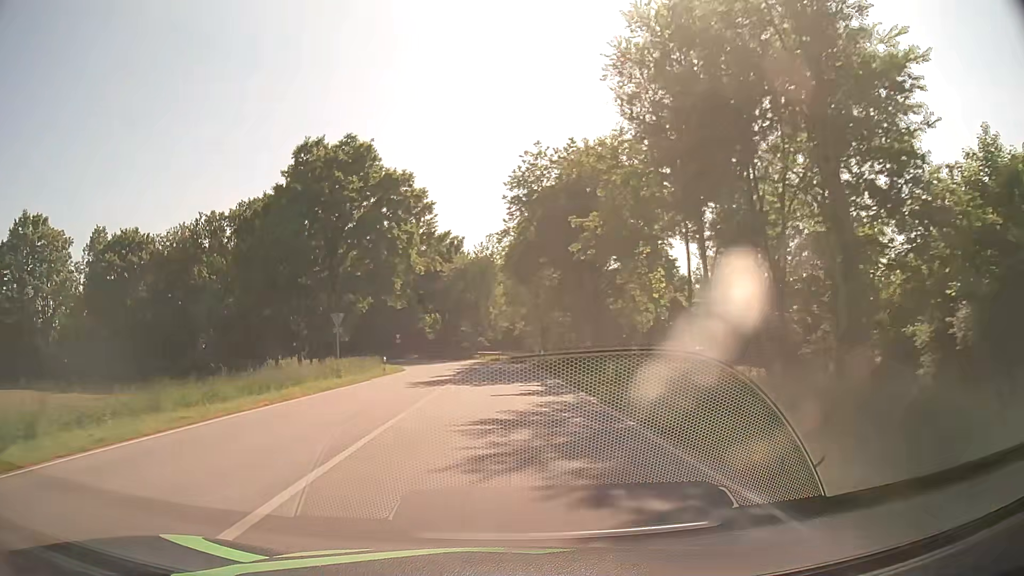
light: Day
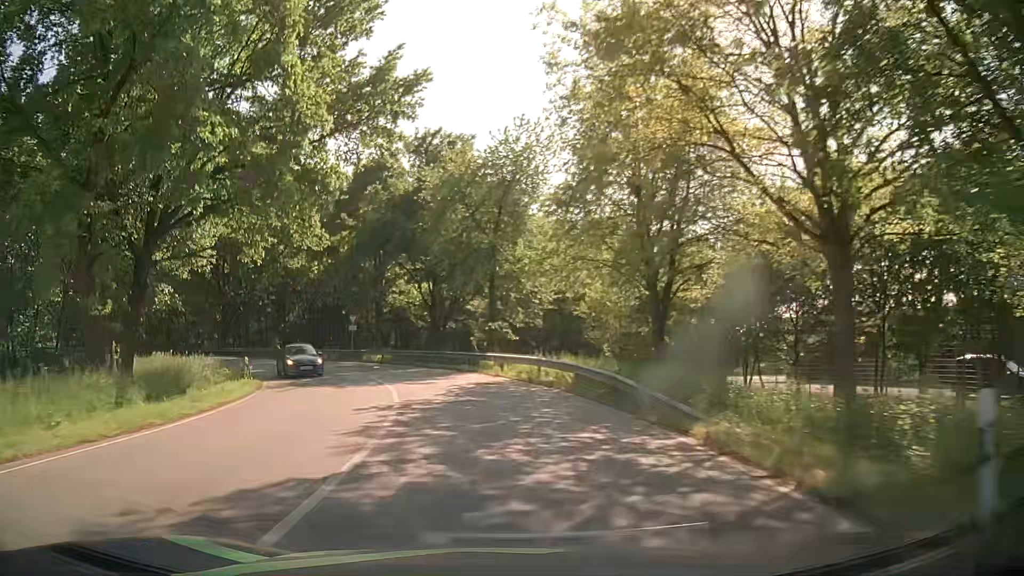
(-0.6, +39.5) m; -3°
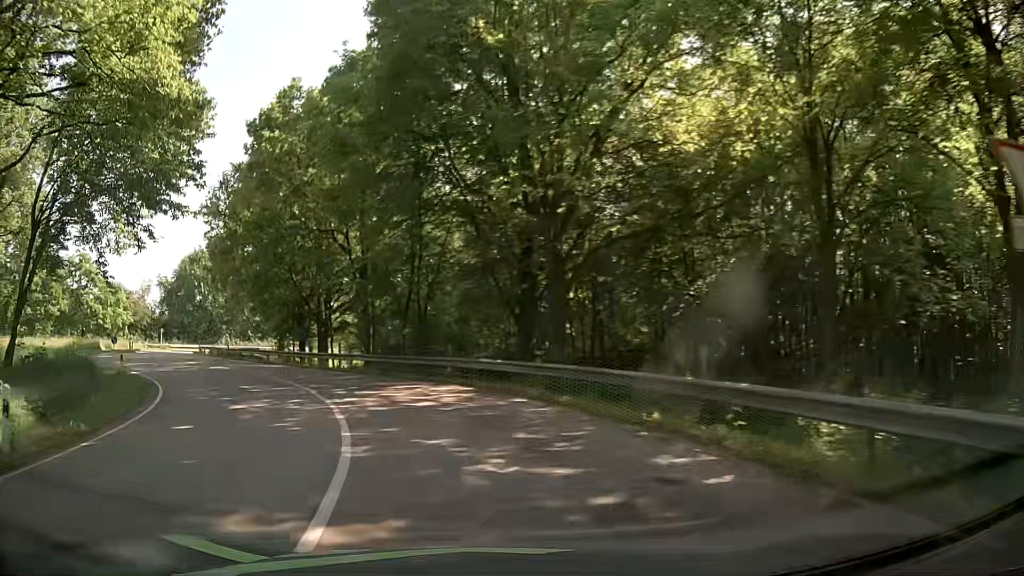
(-10.2, +41.3) m; -35°
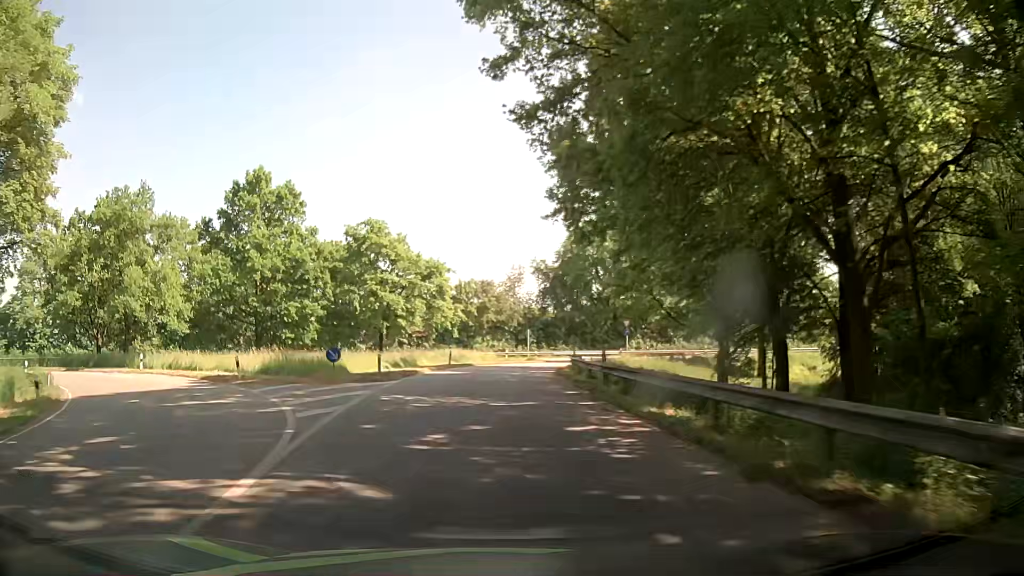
(-10.4, +31.0) m; -37°
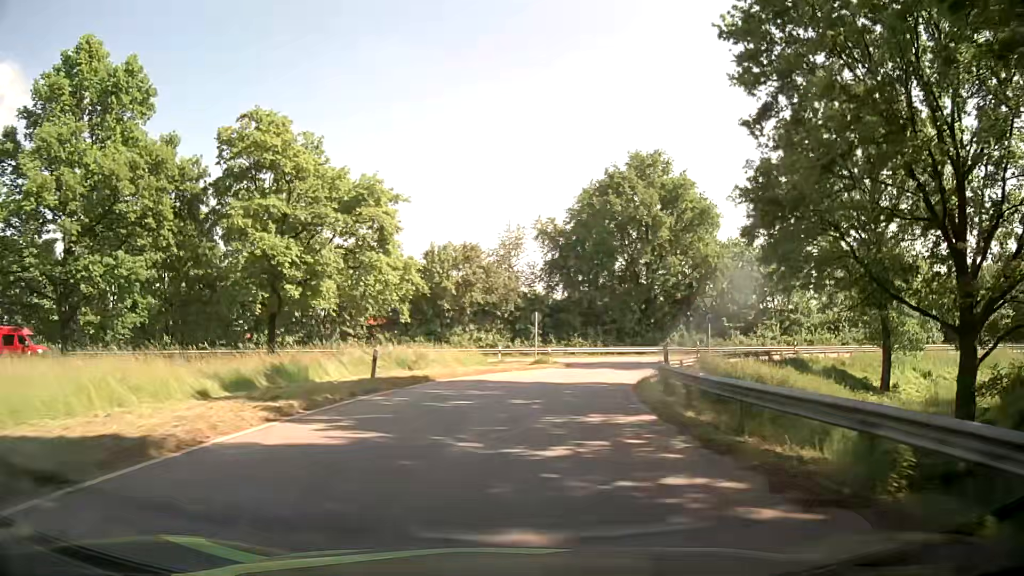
(-0.9, +24.8) m; -1°
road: primary_link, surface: asphalt
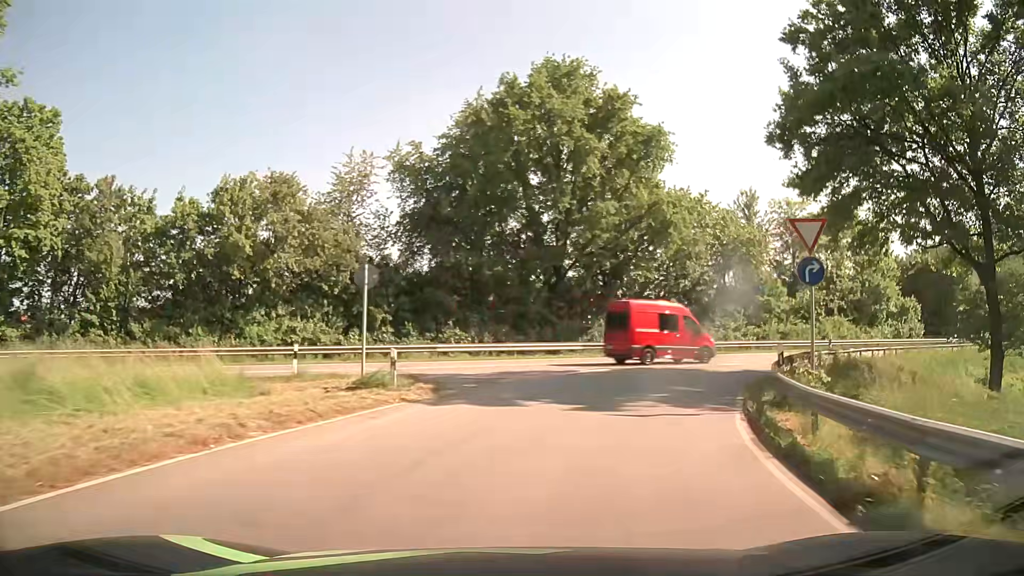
(+1.5, +21.2) m; +11°
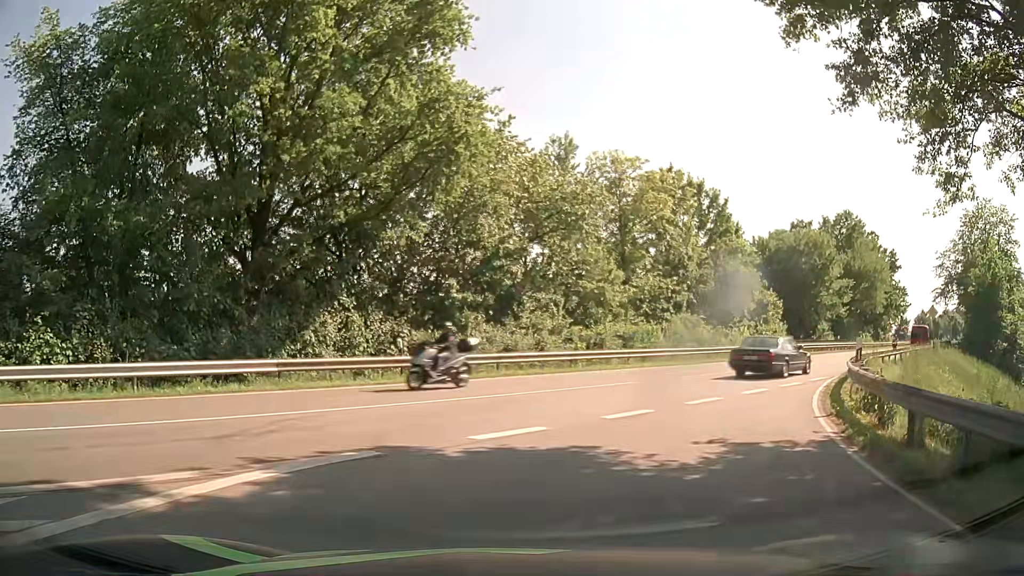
(+3.0, +17.3) m; +21°
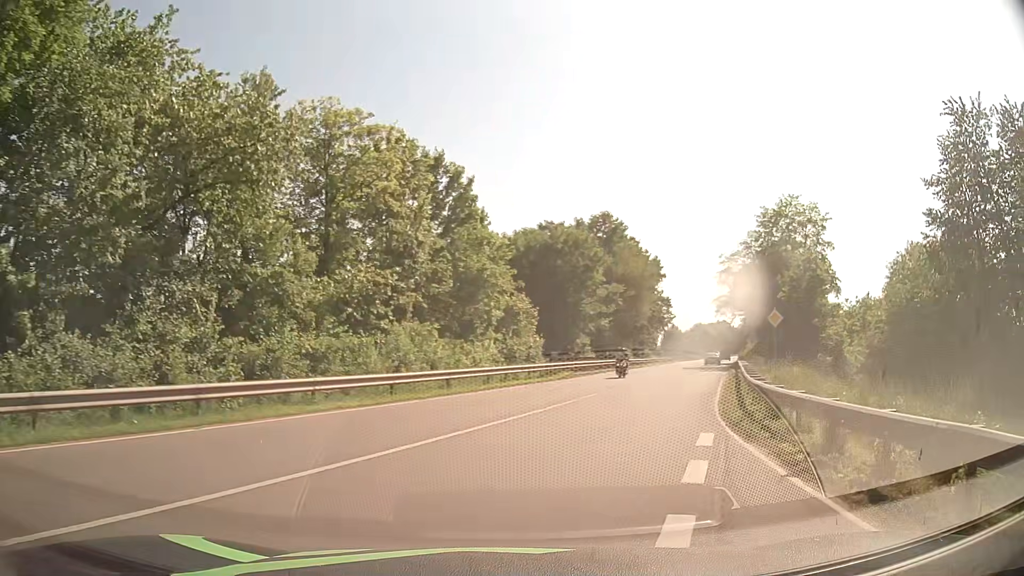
(+2.4, +12.6) m; +24°
(+1, +10) (+3, +20) (+6, +29) (+10, +39) (+13, +48) (+16, +58) (+19, +67) (+23, +76) (+26, +86) (+30, +95) m
